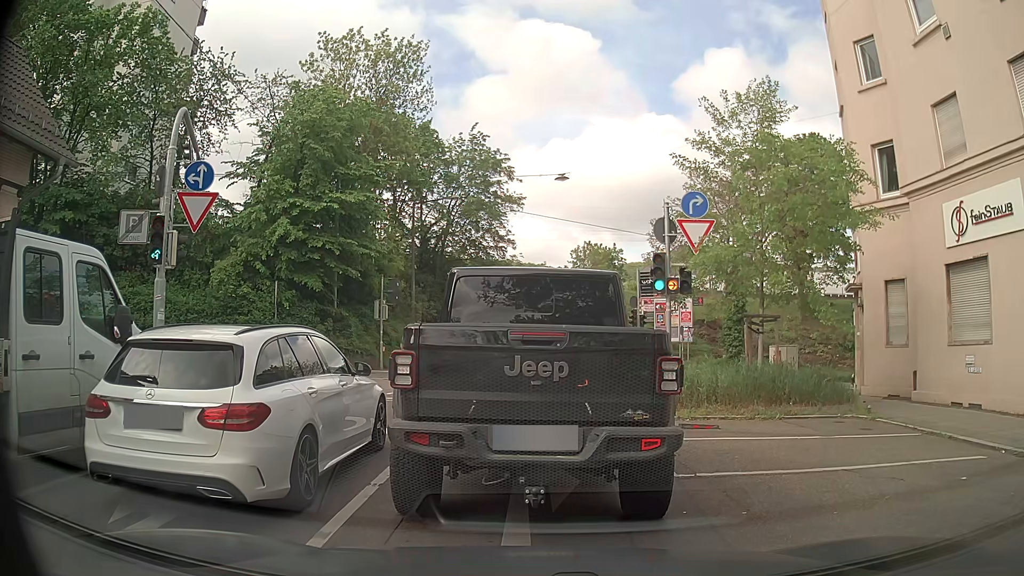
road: residential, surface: asphalt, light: Day
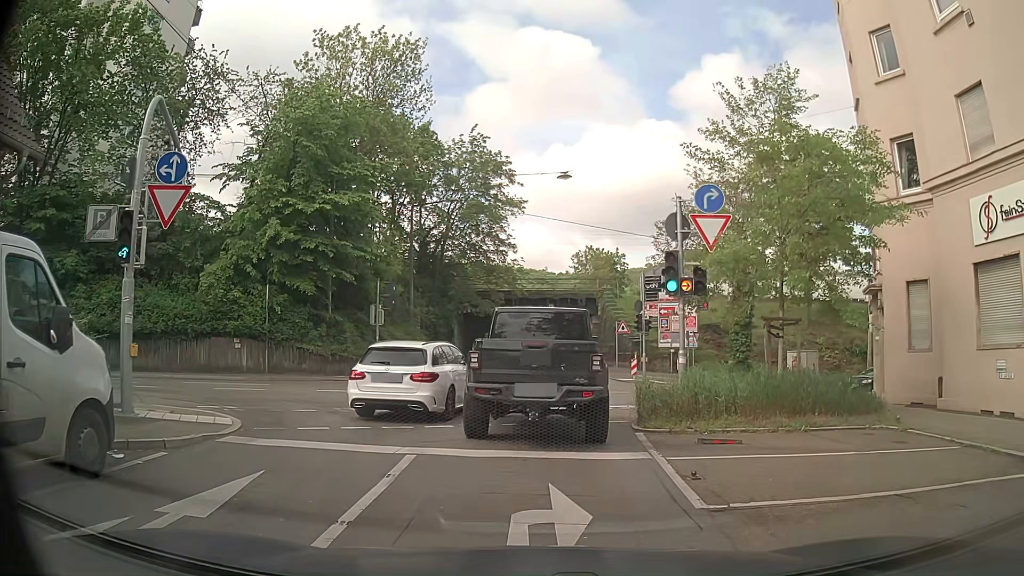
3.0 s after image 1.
(0.0, +1.3) m; +1°
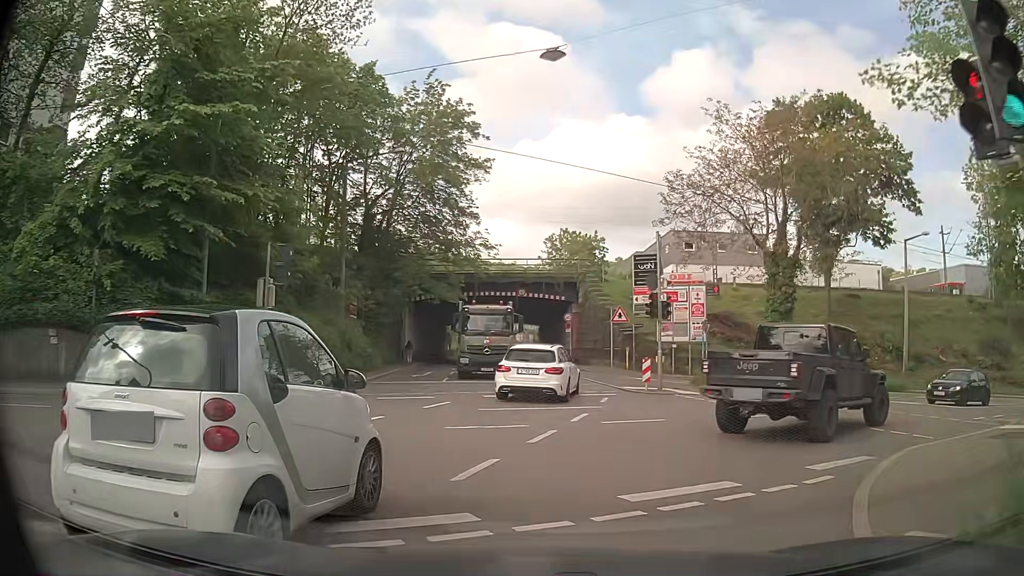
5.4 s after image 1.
(-0.2, +10.8) m; +1°
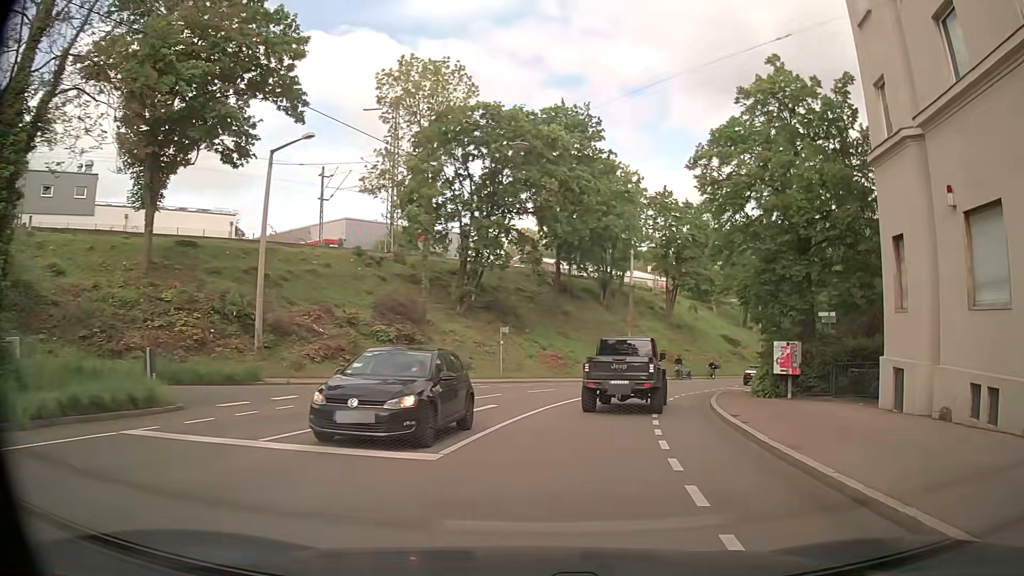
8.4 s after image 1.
(+8.0, +15.0) m; +56°
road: secondary
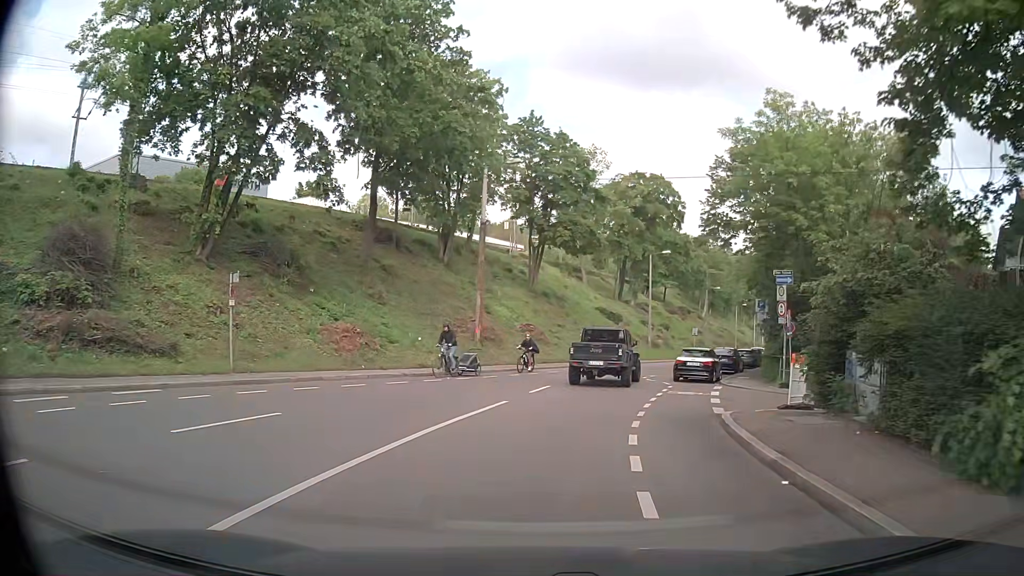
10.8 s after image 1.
(+2.5, +19.0) m; +14°
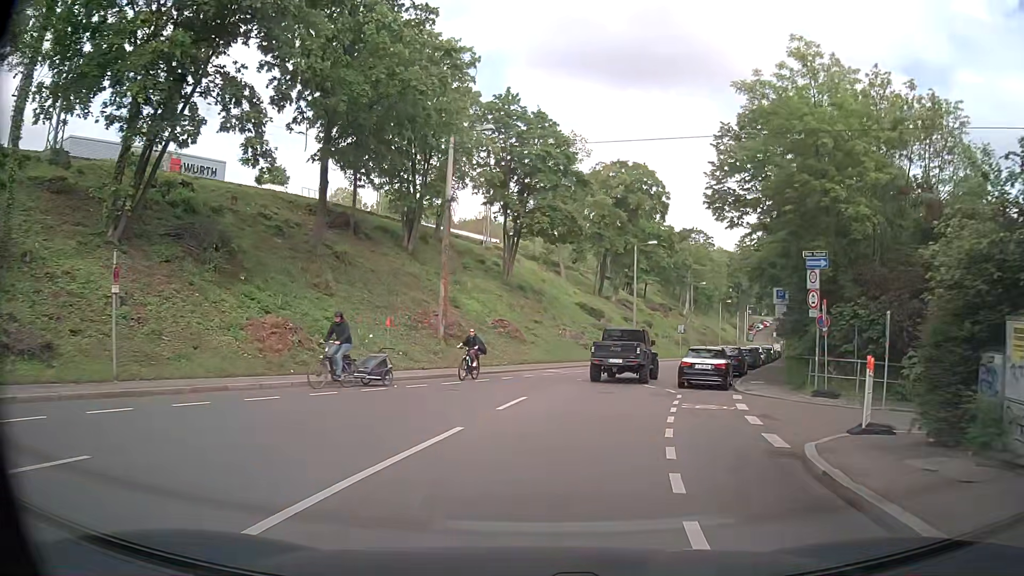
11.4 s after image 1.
(0.0, +5.1) m; +1°
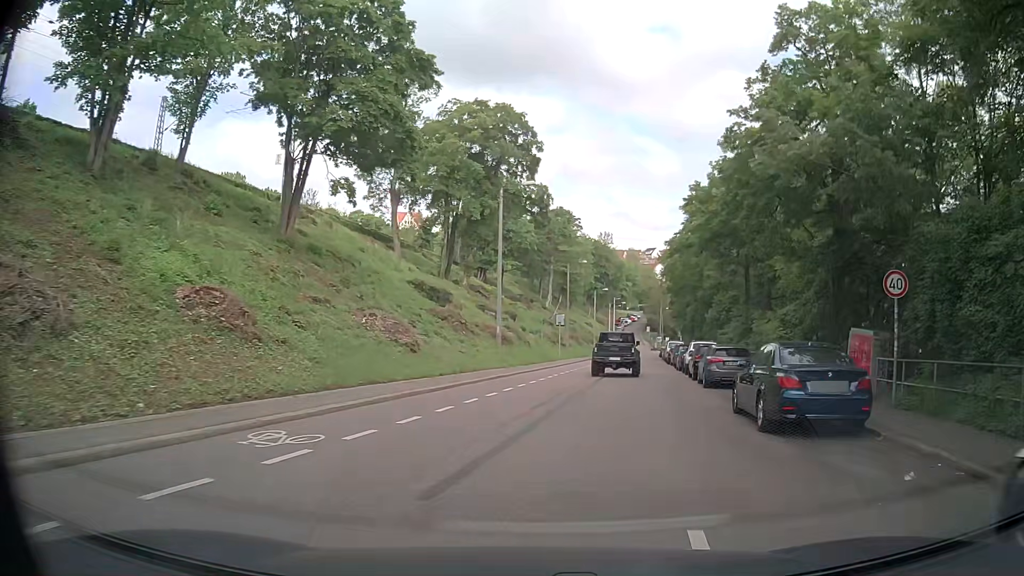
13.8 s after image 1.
(+2.3, +22.3) m; +13°
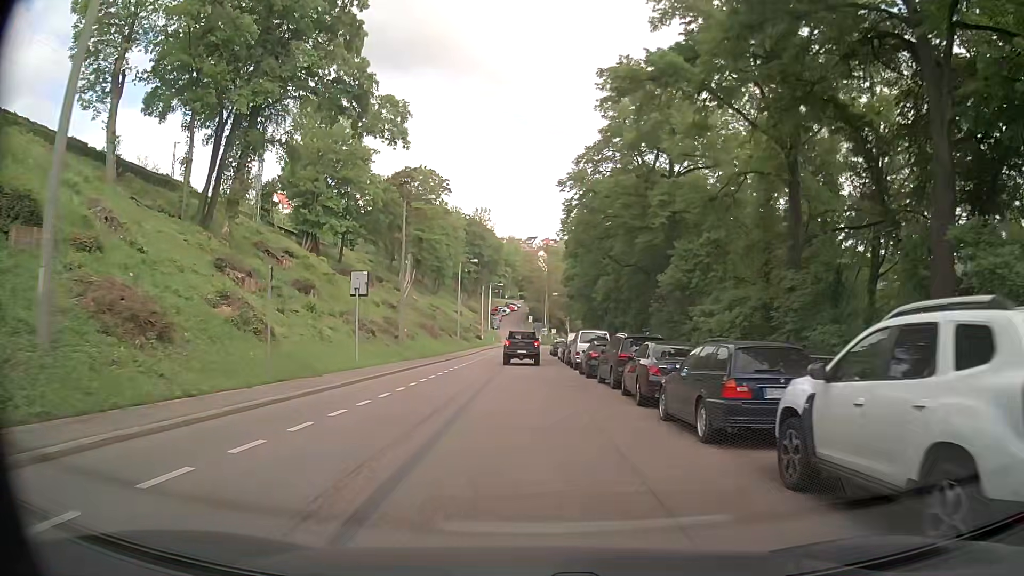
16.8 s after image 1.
(+4.1, +29.0) m; +10°
(0, +10) (0, +20) (0, +30) (0, +40) (0, +50) (0, +60) (0, +70) (0, +80) (+2, +90) (+3, +100) m
